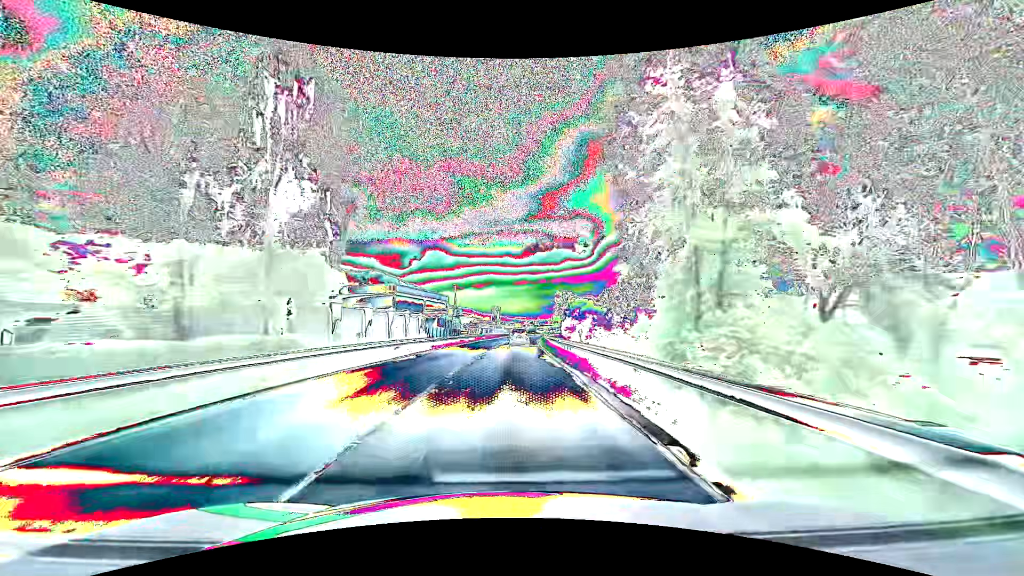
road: primary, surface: asphalt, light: Day
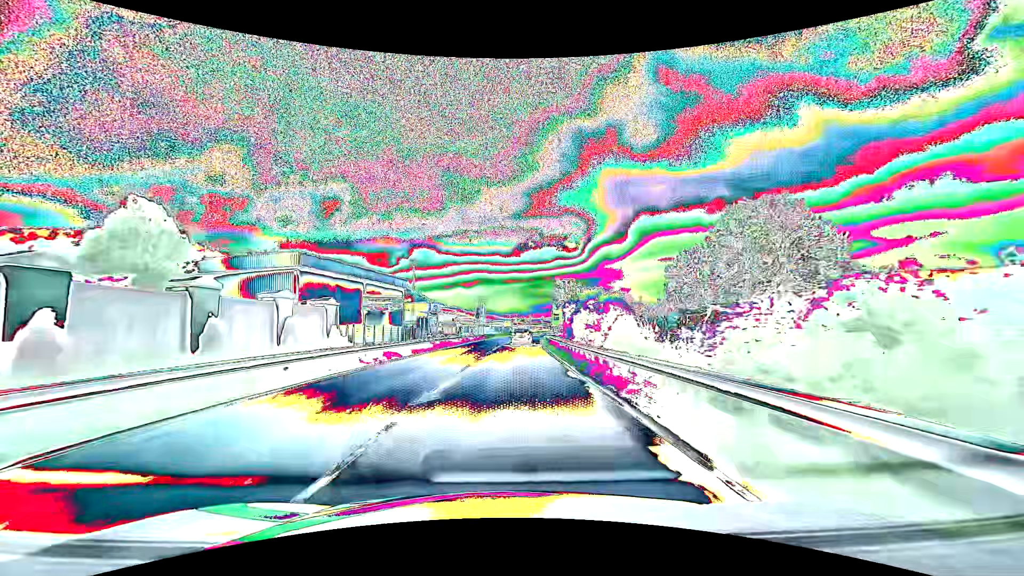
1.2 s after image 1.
(+0.2, +29.0) m; +1°
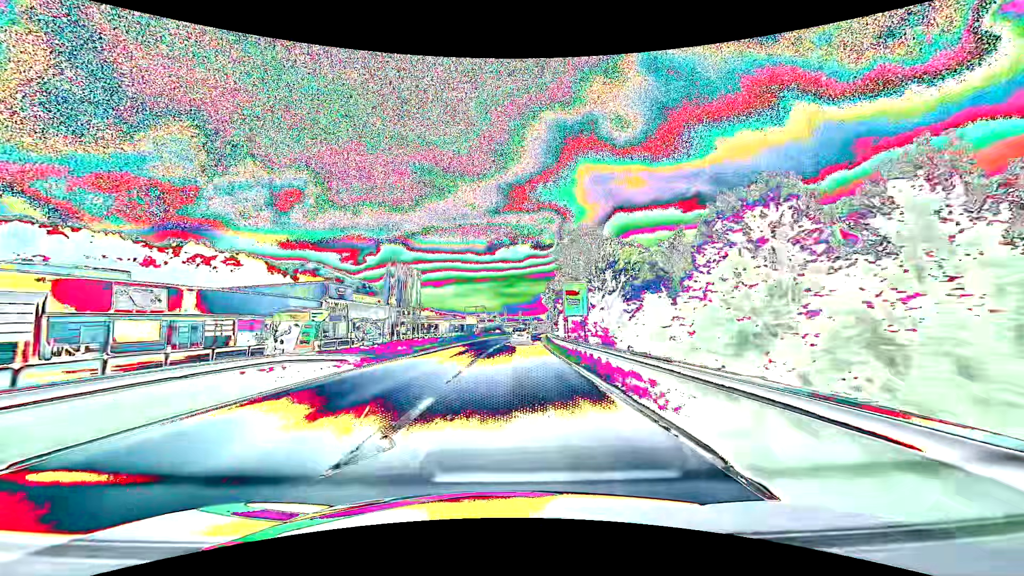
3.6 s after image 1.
(+1.5, +58.6) m; +3°
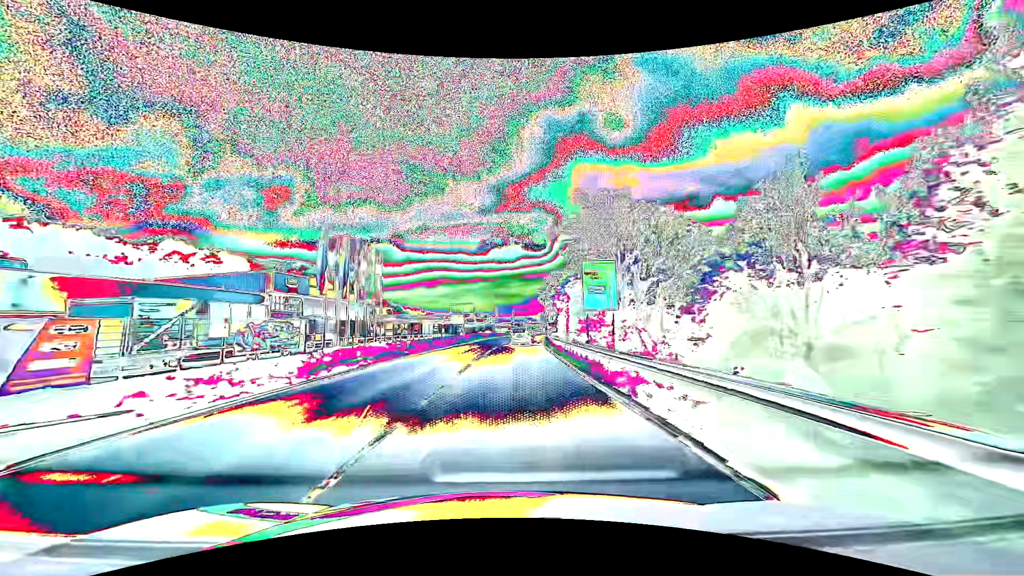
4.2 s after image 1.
(+0.1, +14.8) m; +1°
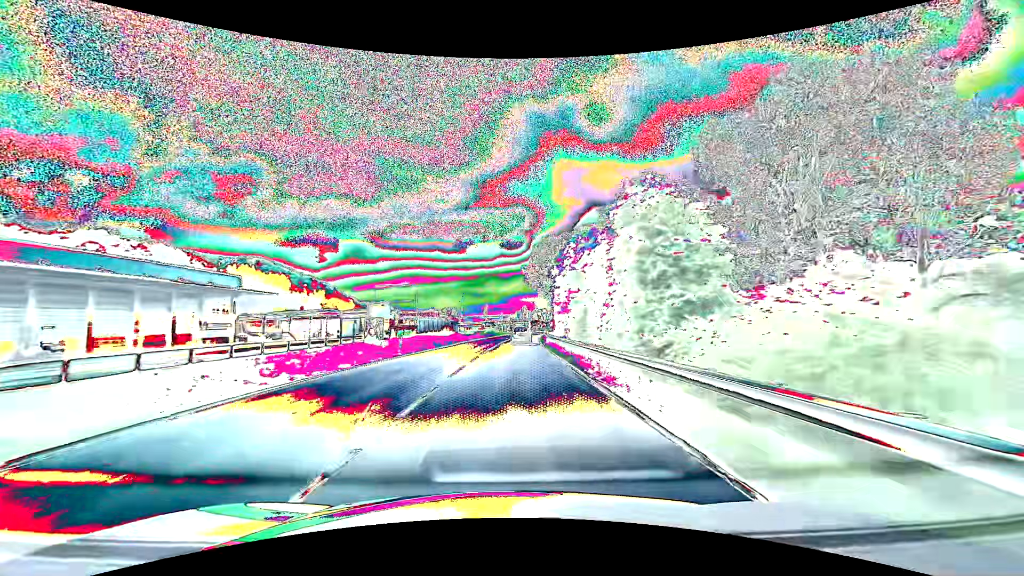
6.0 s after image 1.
(+1.1, +44.5) m; +3°
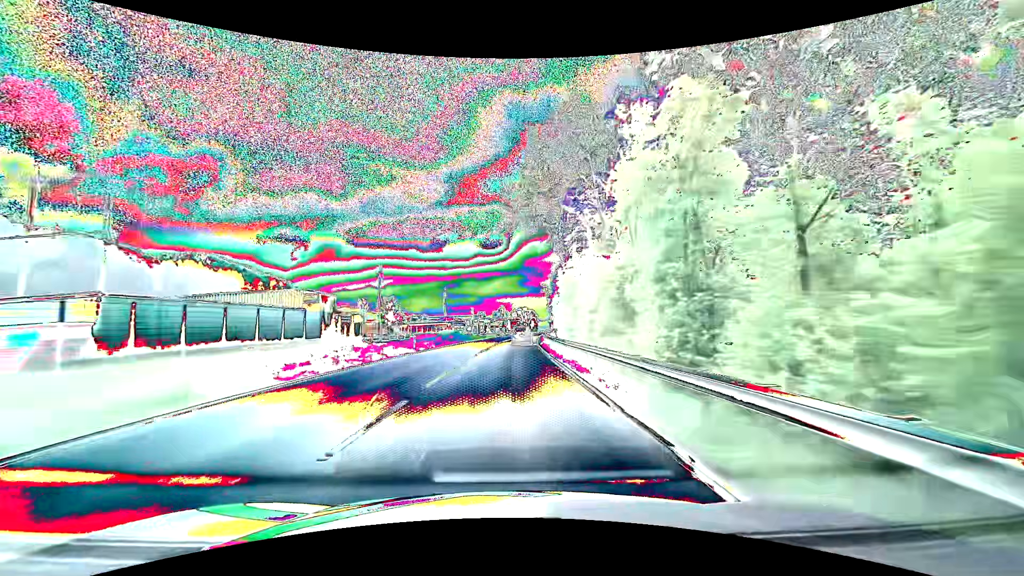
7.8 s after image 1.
(+1.1, +44.6) m; +3°
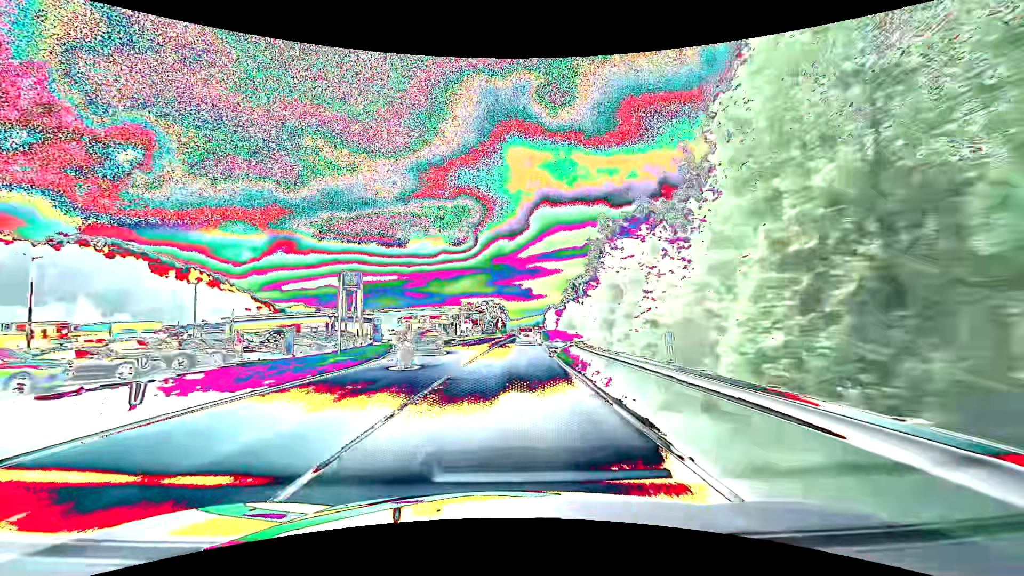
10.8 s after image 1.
(+1.8, +74.5) m; +4°
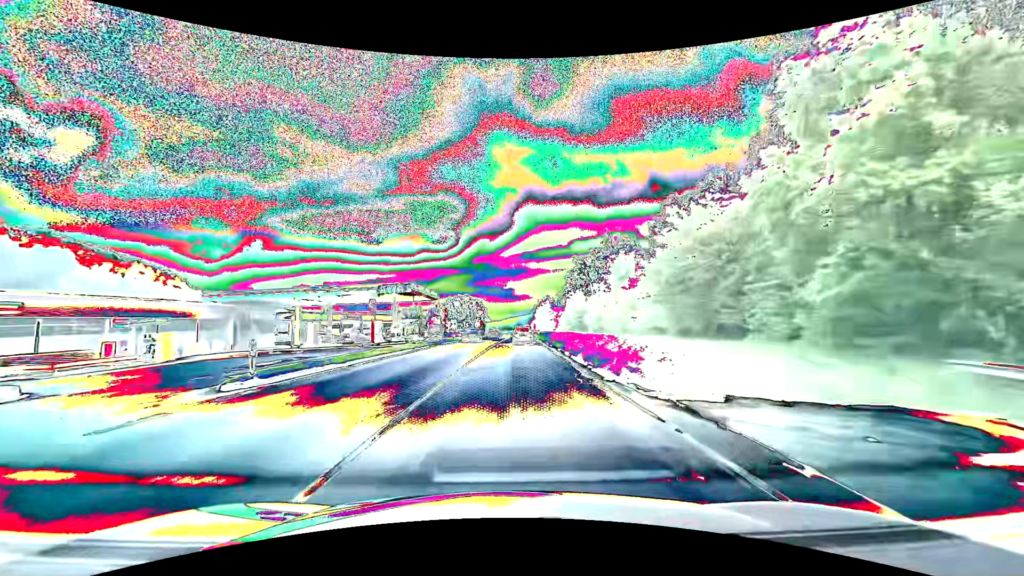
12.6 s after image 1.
(+0.8, +44.9) m; +2°
(0, +10) (0, +20) (0, +30) (+1, +40) (+1, +50) (+1, +60) (+2, +70) (+2, +80) (+2, +90) (+2, +100) m
